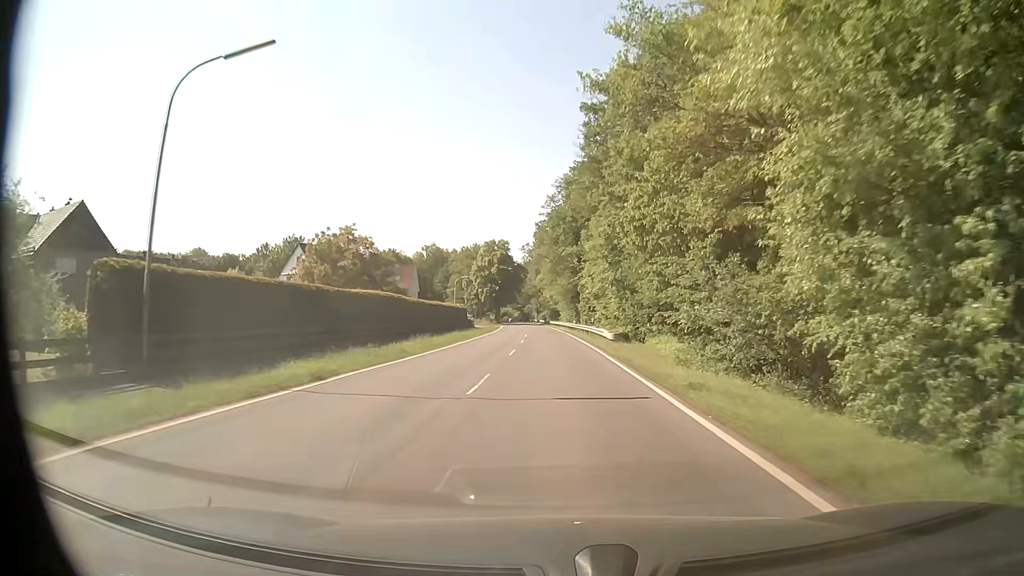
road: secondary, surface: asphalt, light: Day
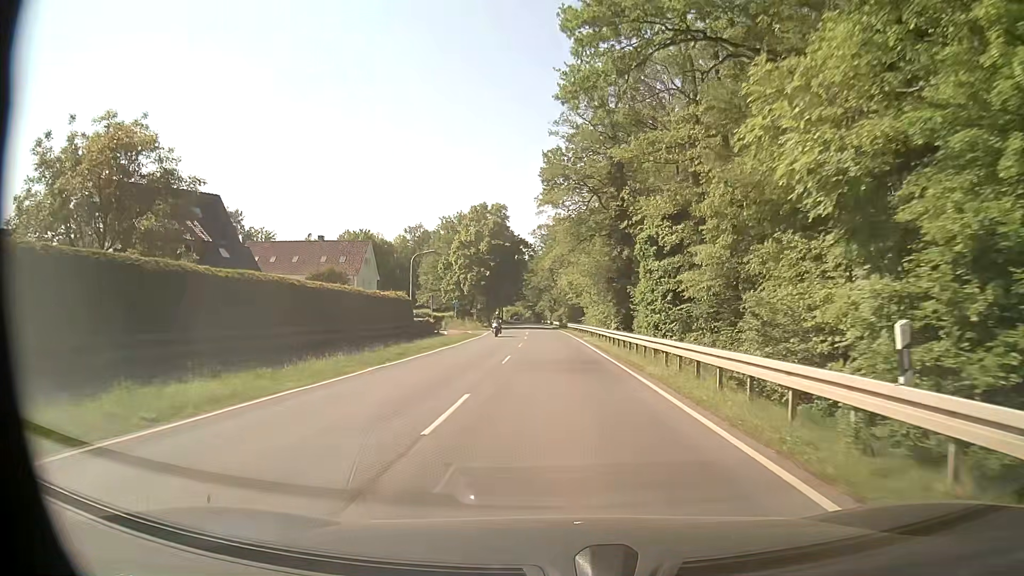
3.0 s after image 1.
(-0.5, +40.3) m; -1°
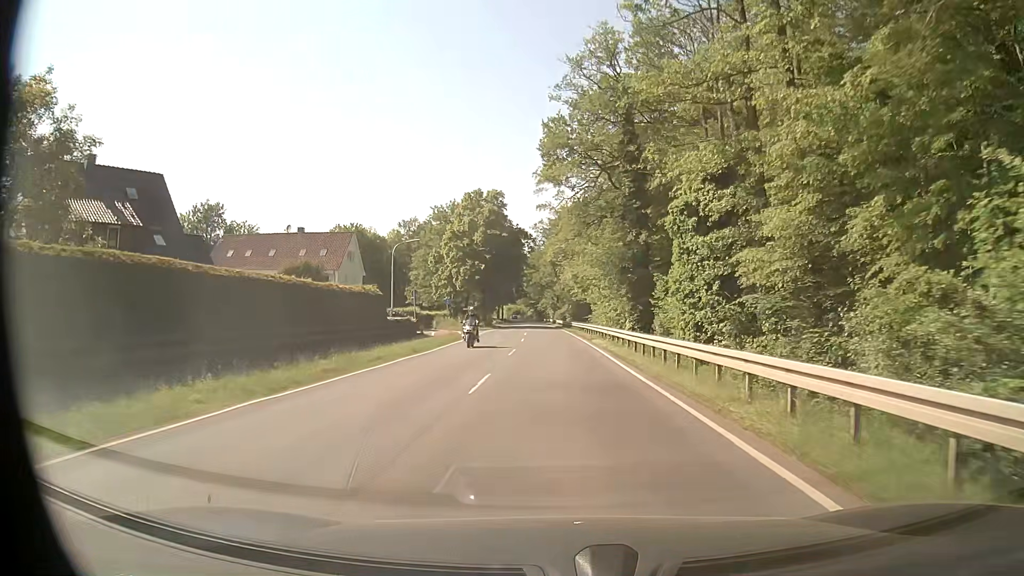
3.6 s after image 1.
(0.0, +8.1) m; 0°
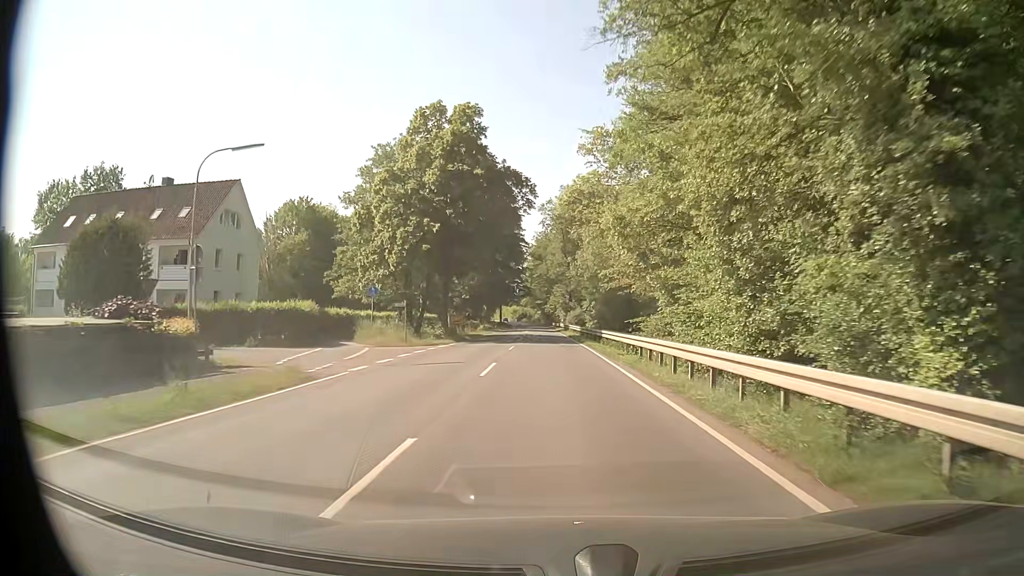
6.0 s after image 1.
(-0.3, +32.3) m; -1°
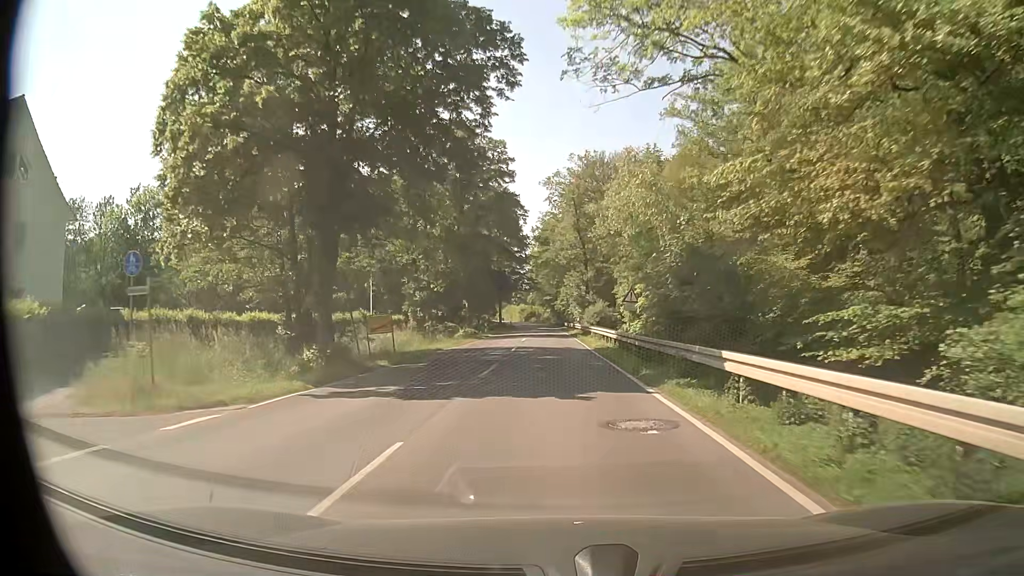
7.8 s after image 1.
(0.0, +24.4) m; -1°
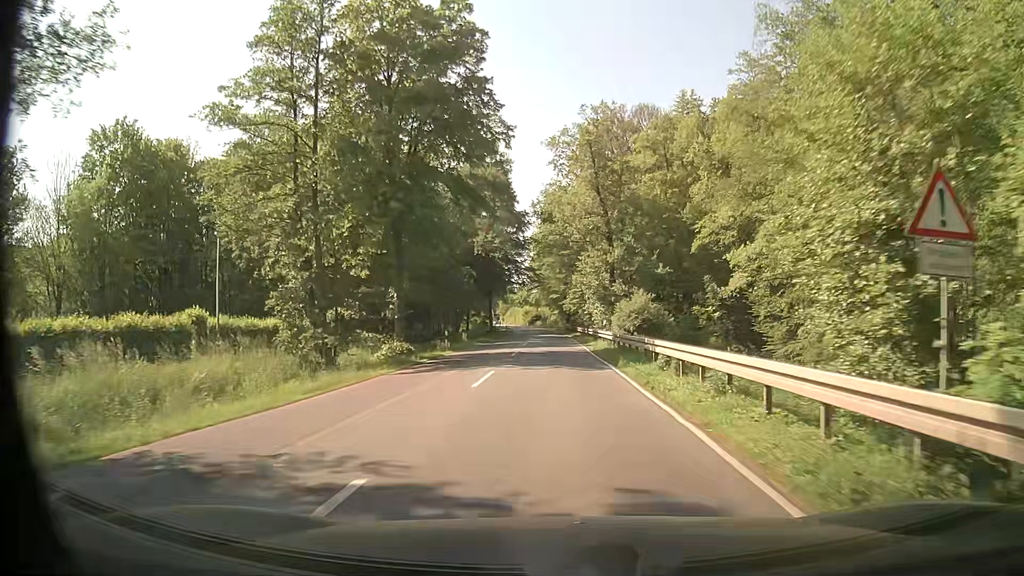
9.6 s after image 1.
(-0.2, +25.9) m; -1°
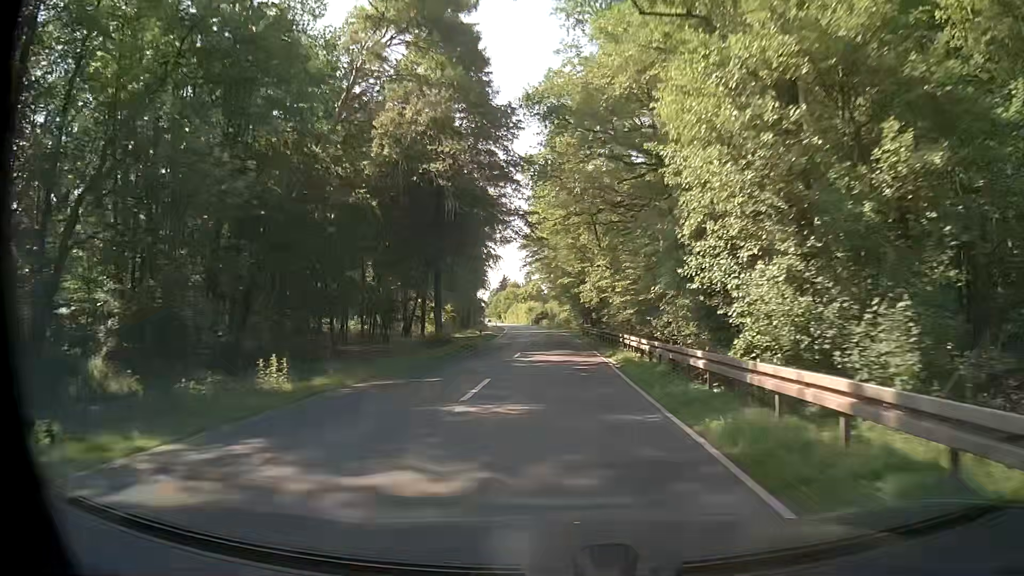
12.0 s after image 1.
(+0.1, +39.1) m; 0°
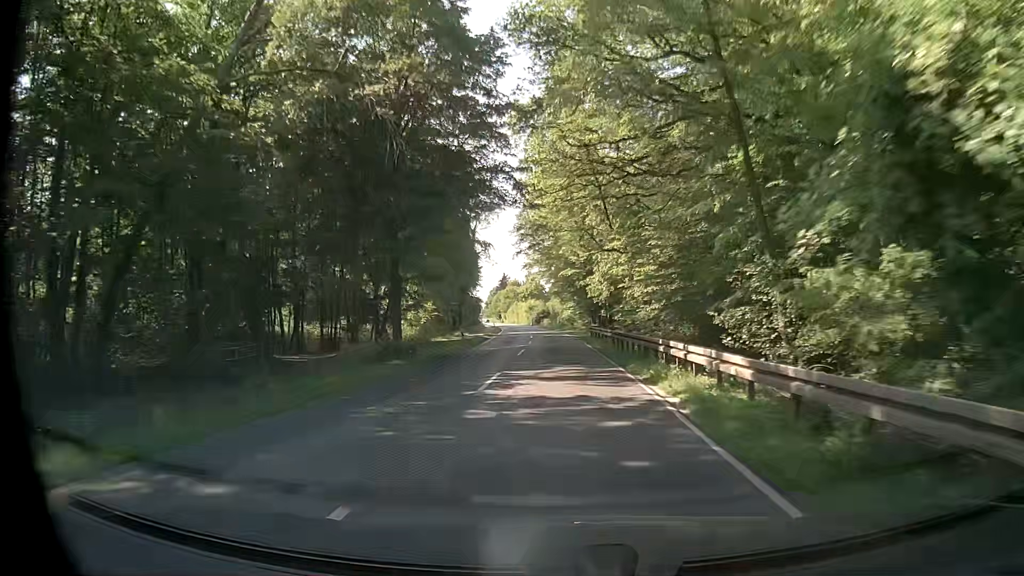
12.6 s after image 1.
(0.0, +10.6) m; 0°
(0, +10) (0, +20) (0, +30) (-1, +40) (-1, +50) (-1, +60) (-2, +70) (-2, +80) (-3, +90) (-4, +100) m
